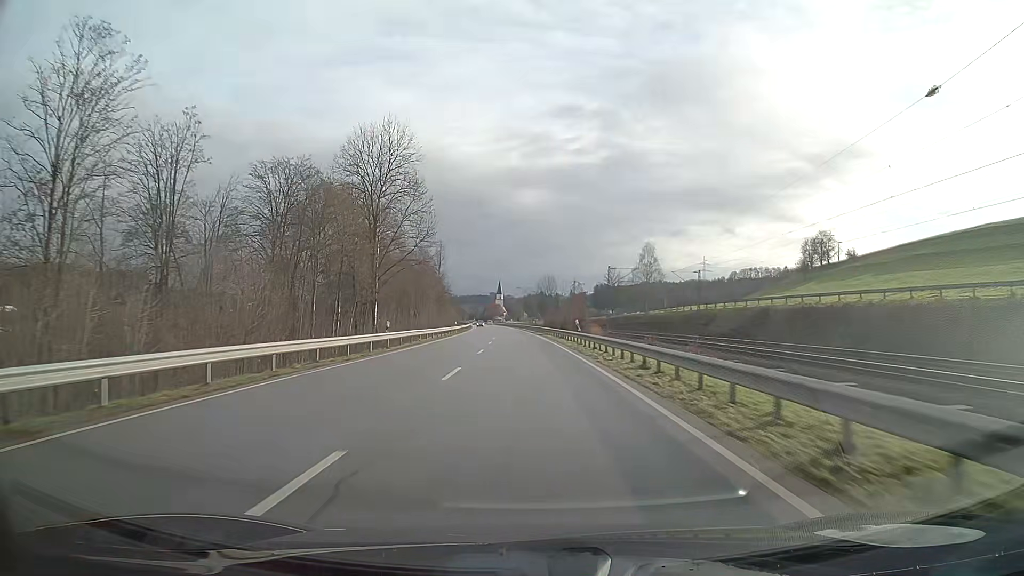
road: primary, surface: asphalt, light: Day
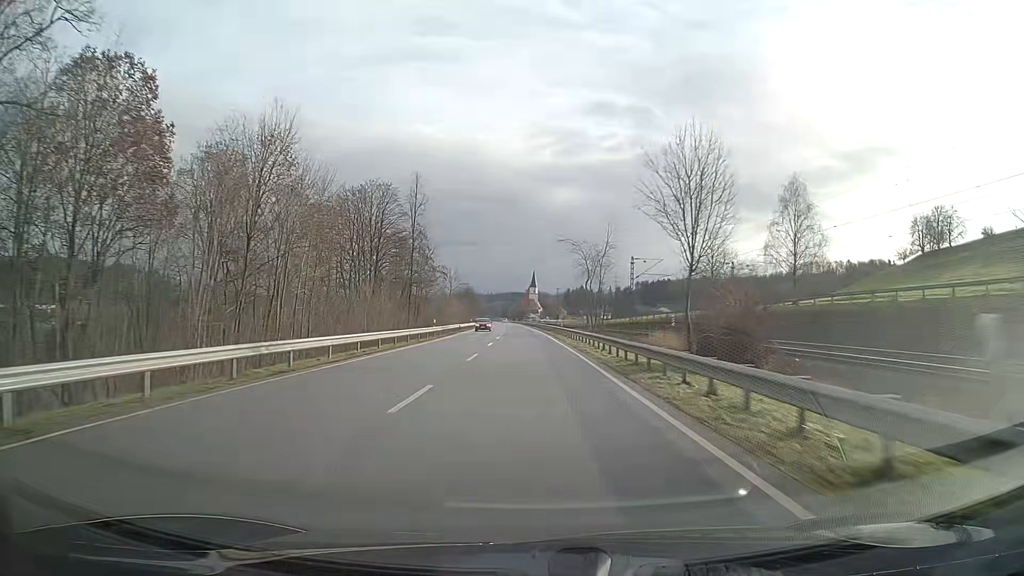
(-2.2, +79.3) m; -3°
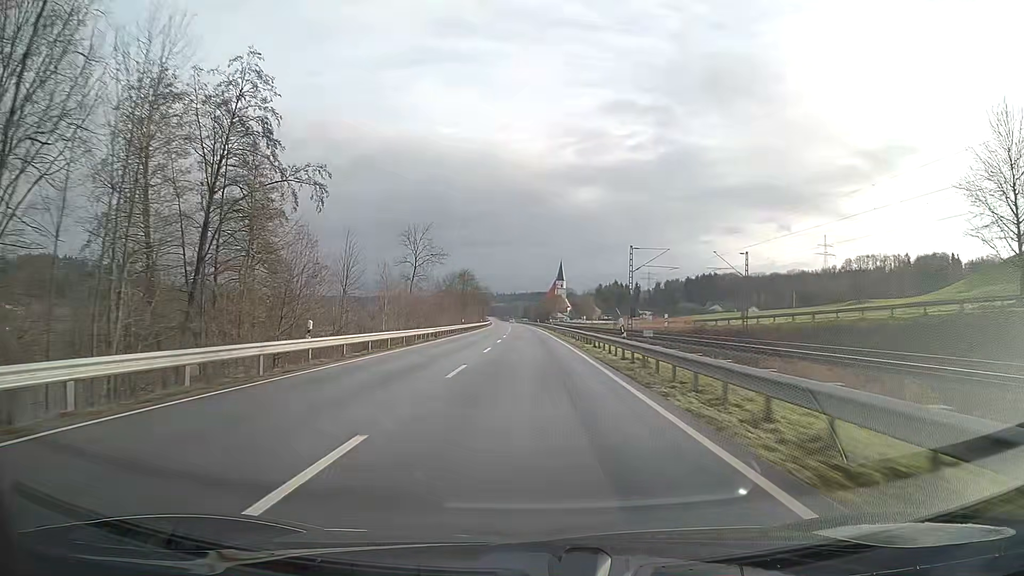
(-1.4, +79.1) m; -2°
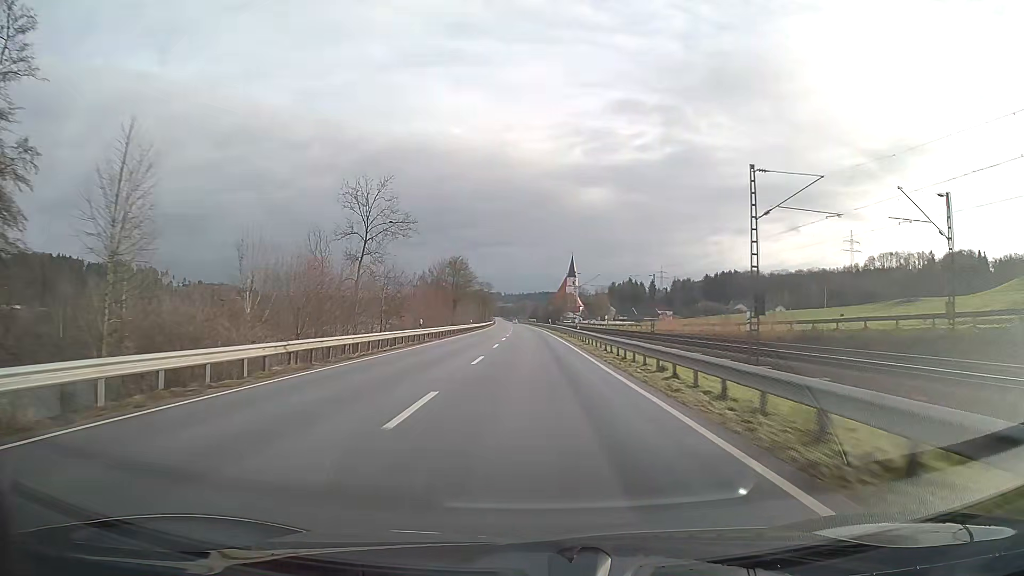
(-0.2, +31.6) m; -1°
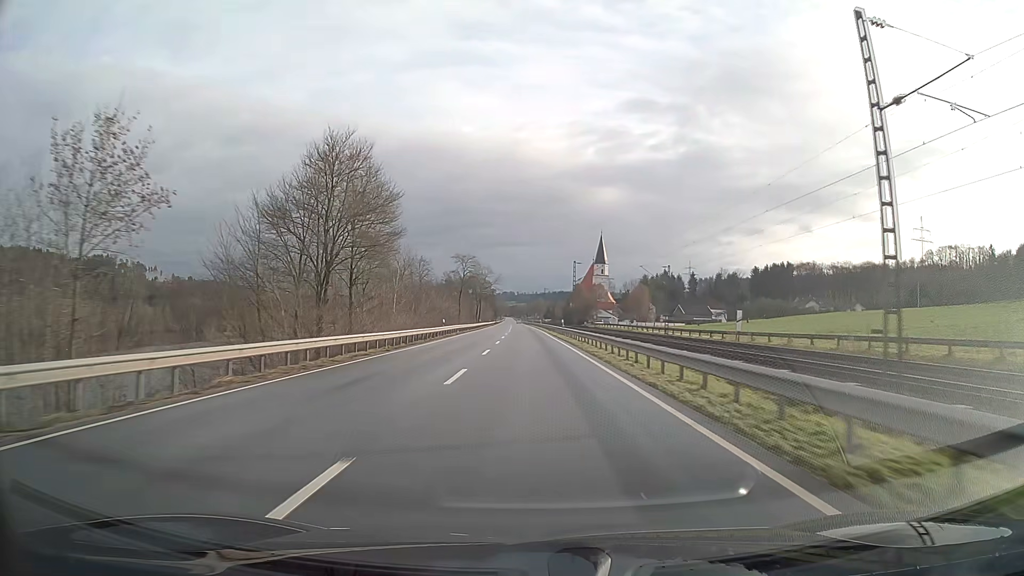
(-0.8, +79.0) m; -1°
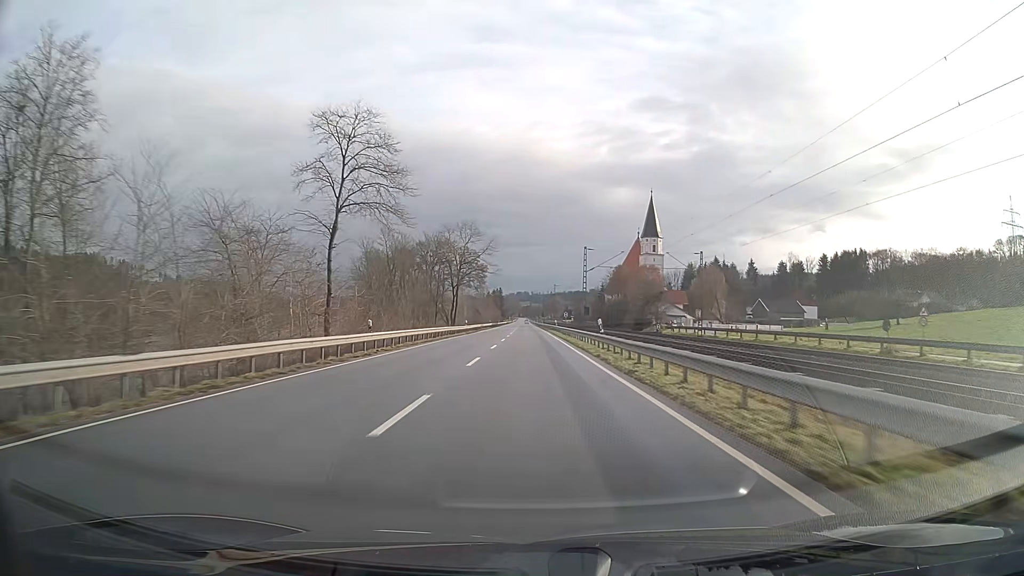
(-0.9, +79.1) m; -1°
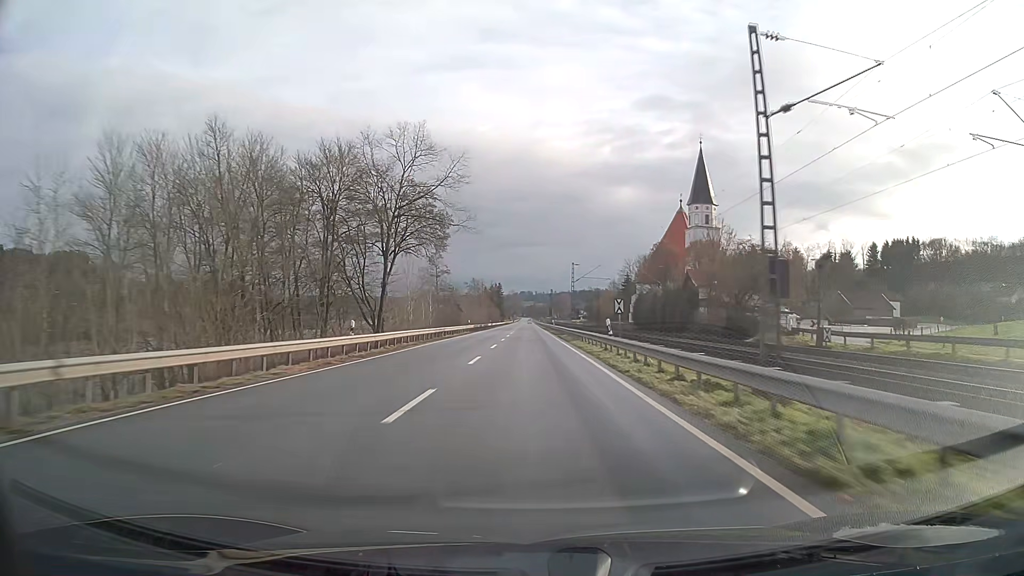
(-0.1, +47.5) m; 0°
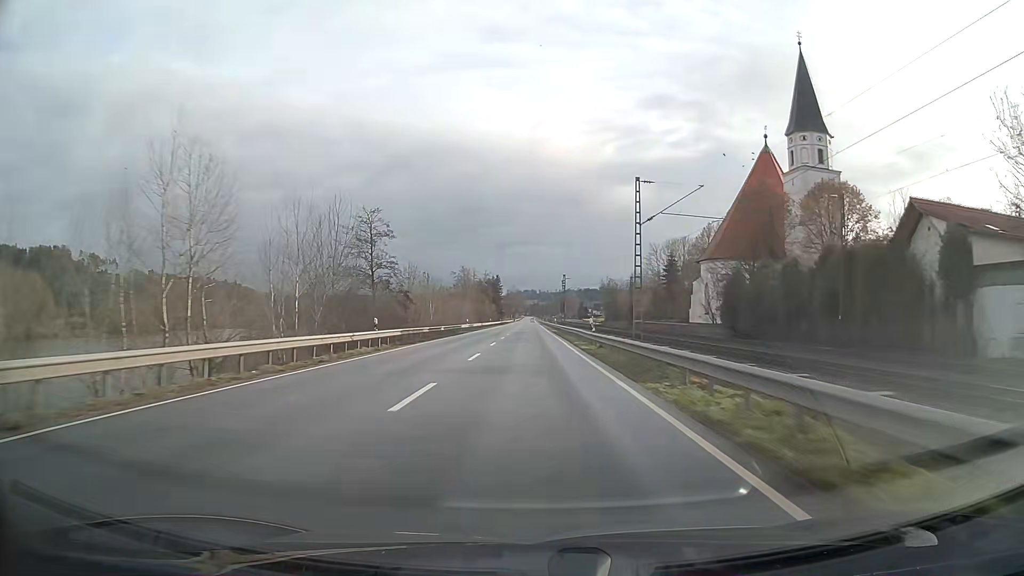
(-0.1, +47.5) m; 0°
(0, +10) (0, +20) (0, +30) (0, +40) (0, +50) (0, +60) (0, +70) (0, +80) (0, +90) (0, +100) m
